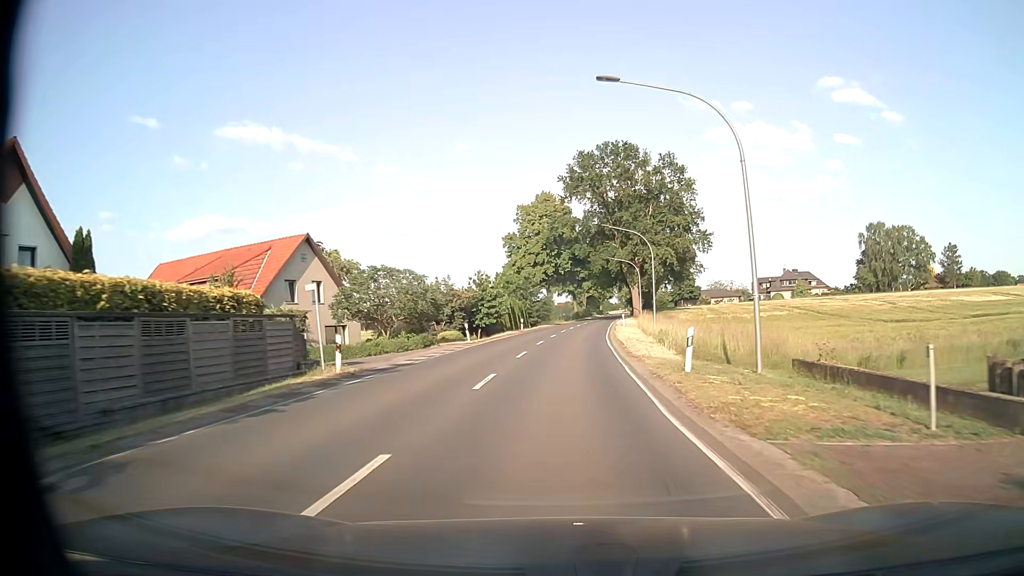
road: secondary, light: Day
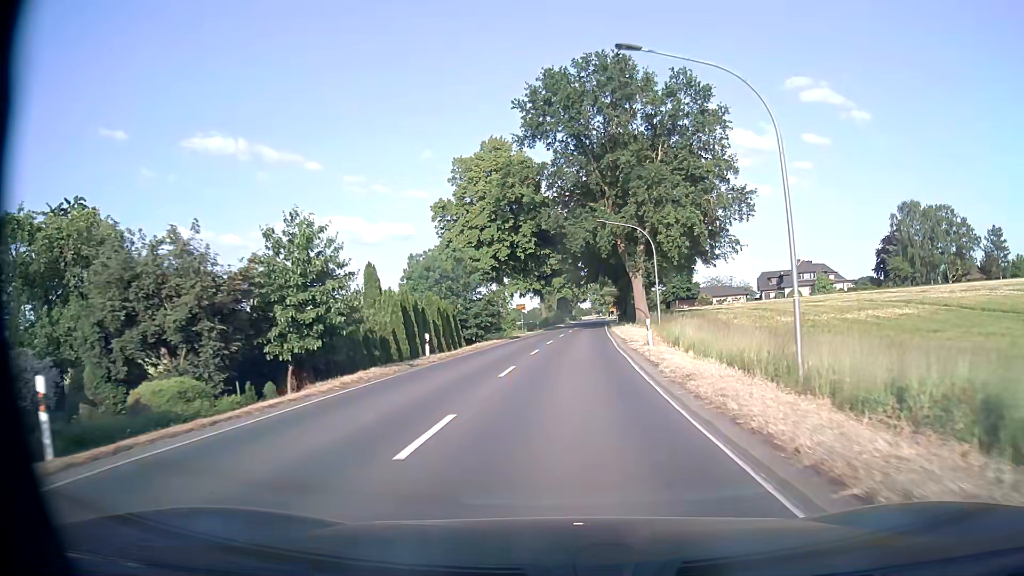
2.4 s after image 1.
(+0.8, +32.2) m; +3°
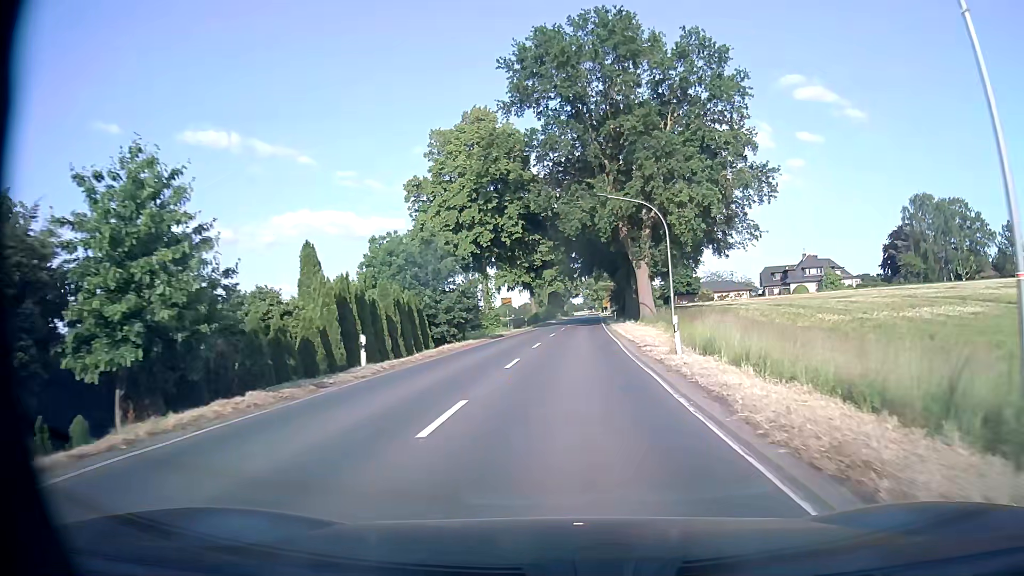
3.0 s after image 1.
(+0.1, +8.0) m; +1°
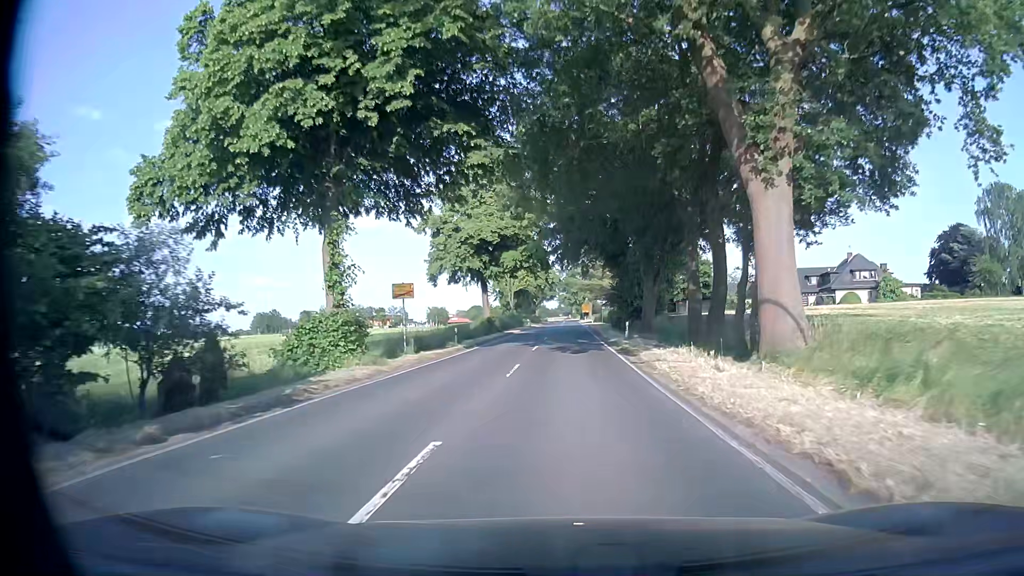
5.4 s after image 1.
(+0.6, +32.4) m; +2°
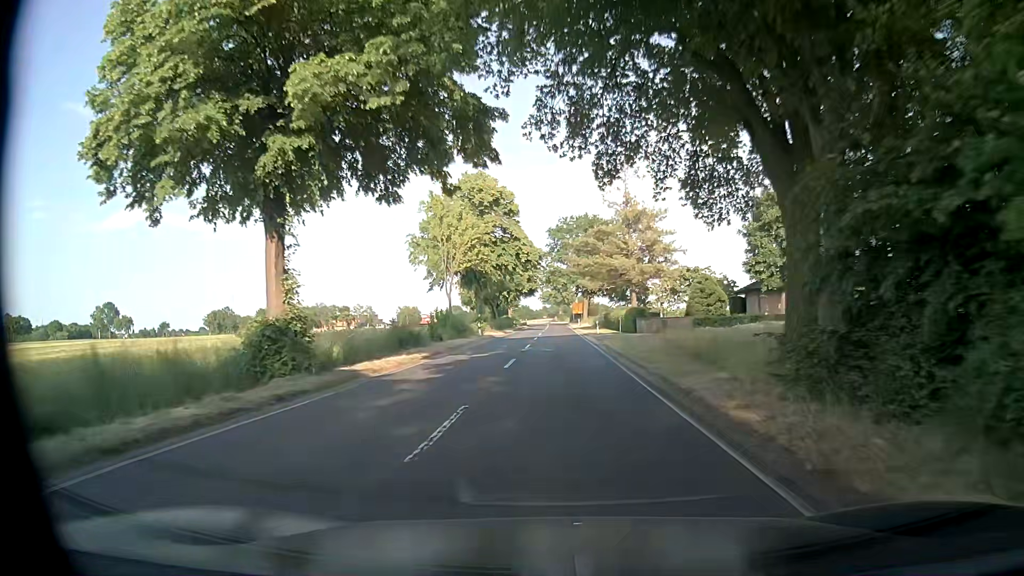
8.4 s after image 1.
(+0.7, +44.2) m; +1°
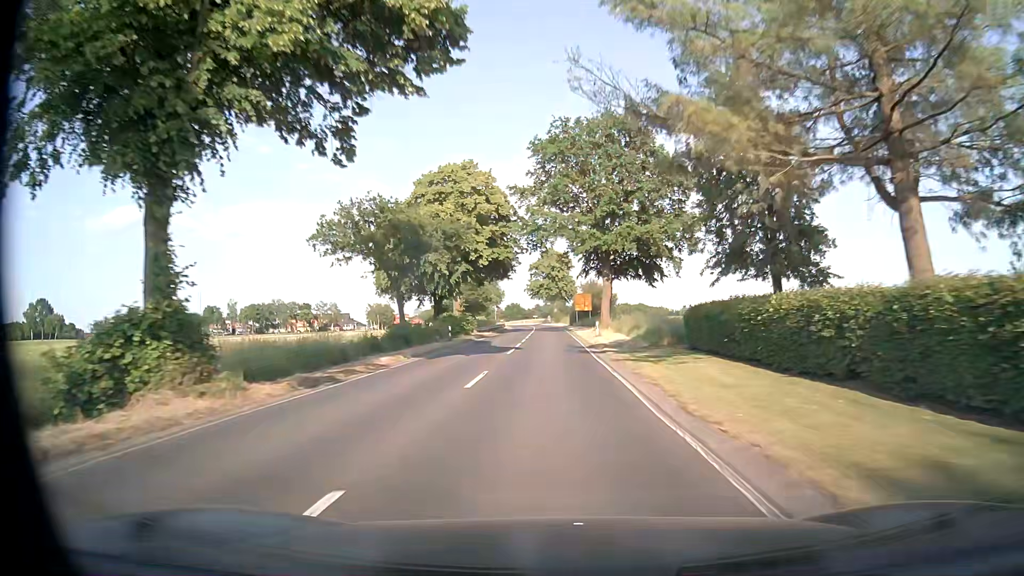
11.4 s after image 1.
(+0.4, +52.5) m; +1°
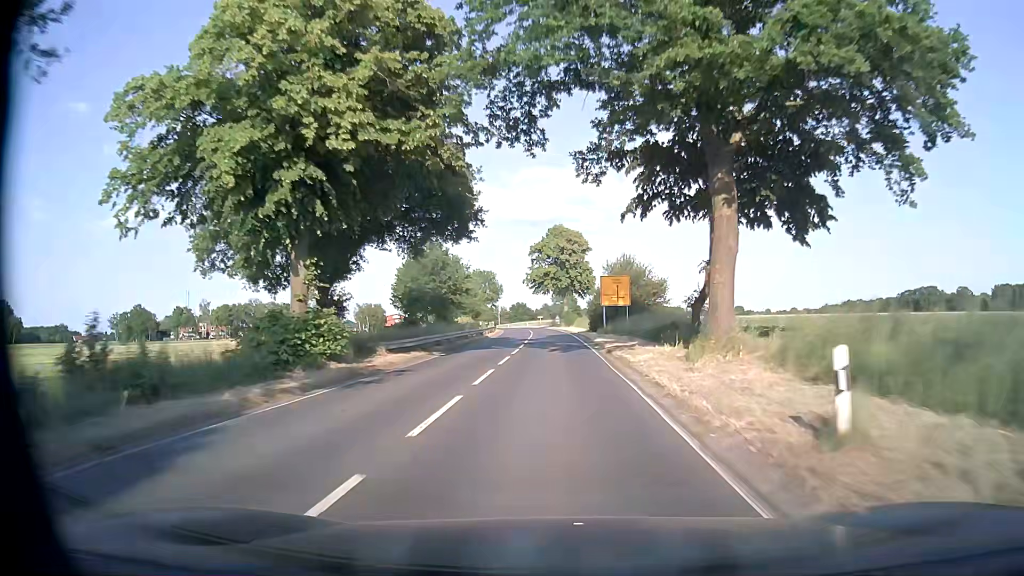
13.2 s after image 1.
(-0.2, +35.2) m; -1°
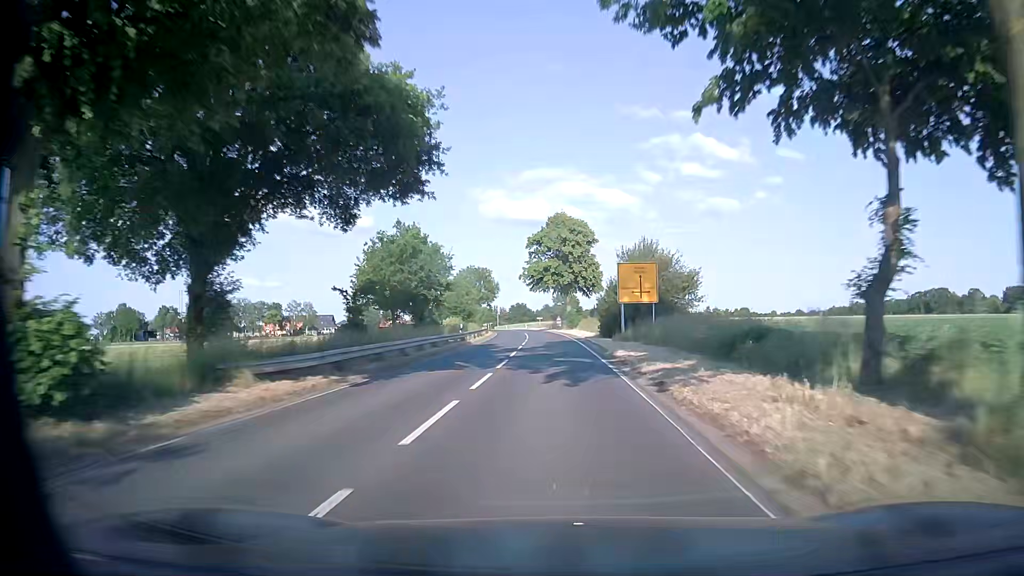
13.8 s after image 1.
(0.0, +12.3) m; 0°
(0, +10) (0, +20) (0, +30) (0, +40) (-1, +50) (-1, +60) (-1, +70) (-2, +80) (-3, +90) (-4, +100) m
